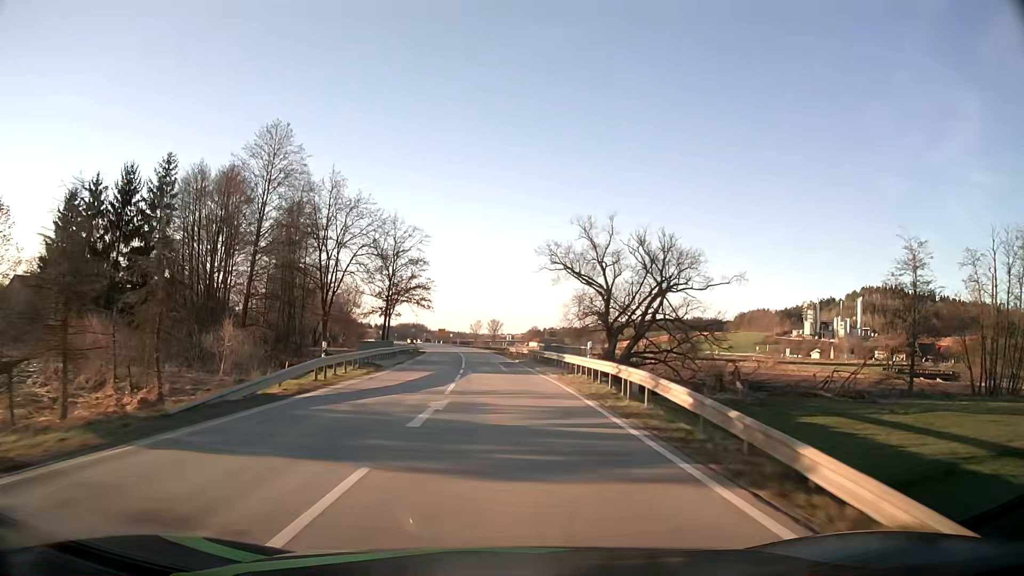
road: secondary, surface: asphalt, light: Day
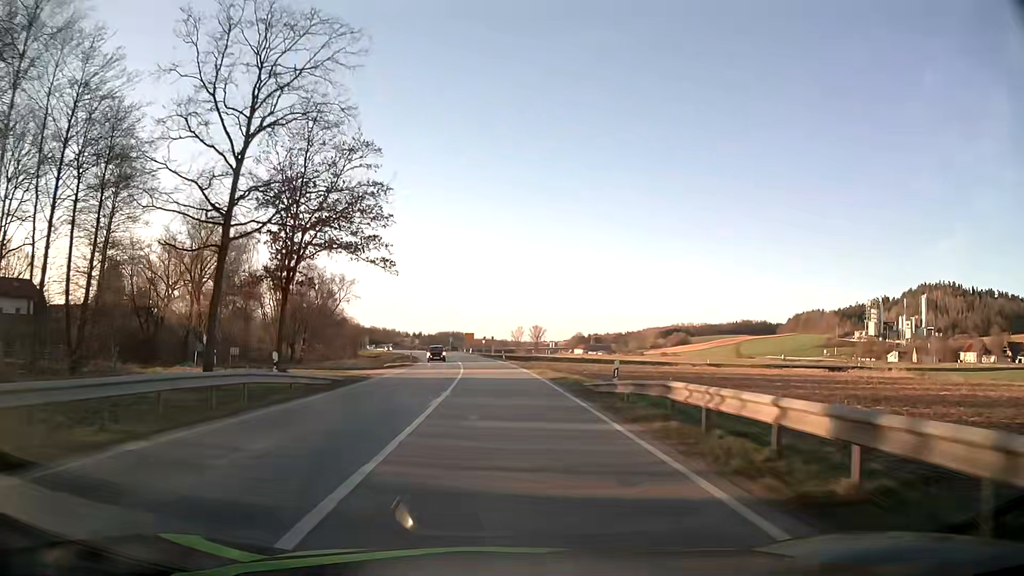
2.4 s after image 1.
(-1.6, +50.8) m; -3°
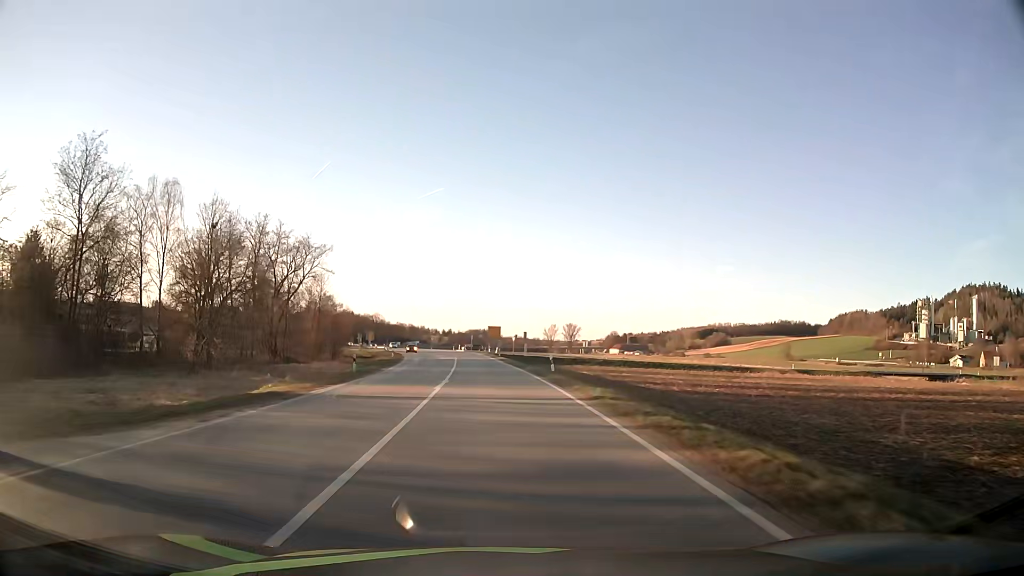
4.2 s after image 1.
(-1.0, +38.0) m; -3°
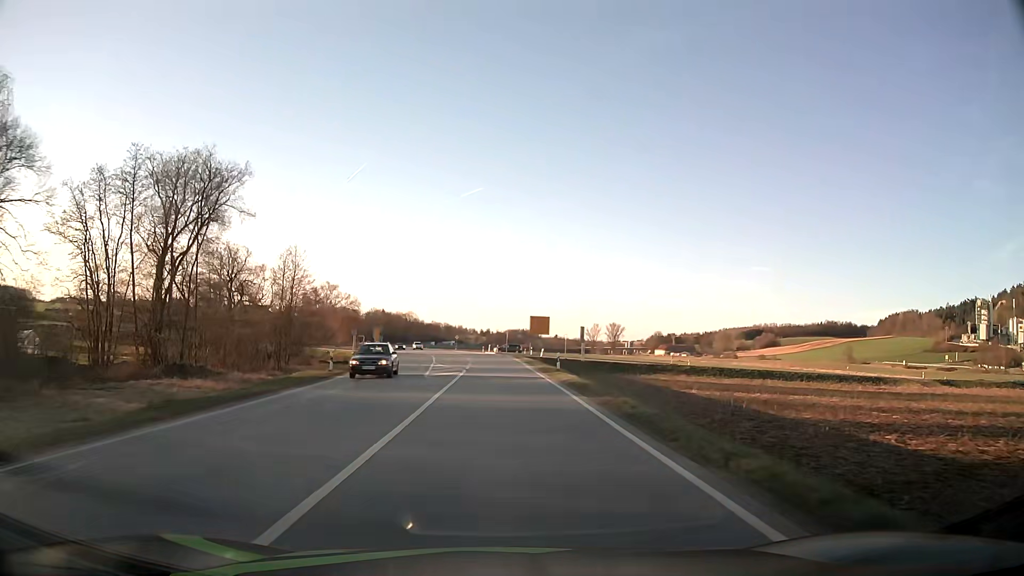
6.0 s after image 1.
(-1.1, +37.9) m; -3°
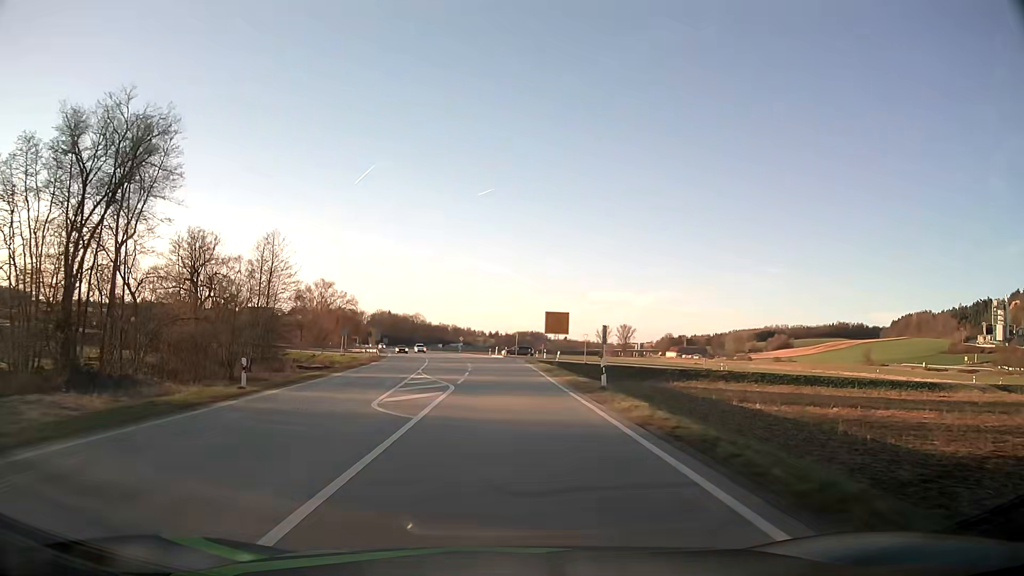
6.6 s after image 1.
(-0.1, +12.7) m; -1°
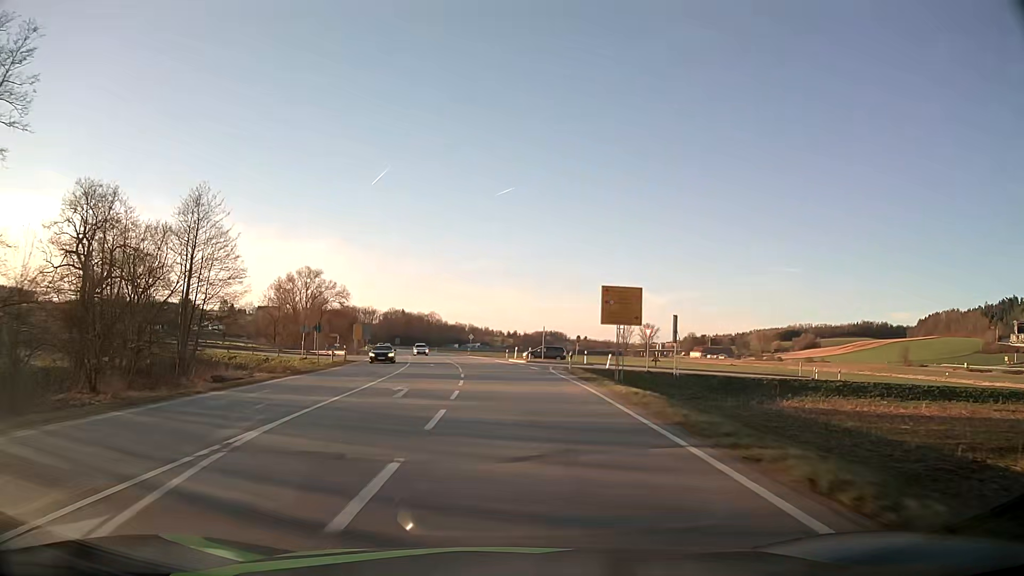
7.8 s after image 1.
(-0.3, +25.2) m; -1°
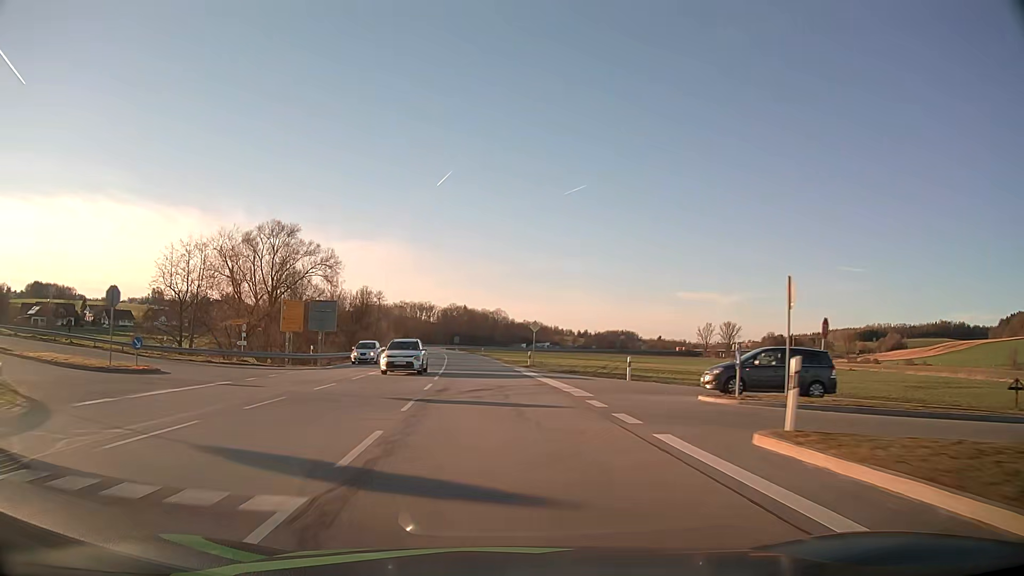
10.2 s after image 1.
(-2.0, +49.9) m; -6°
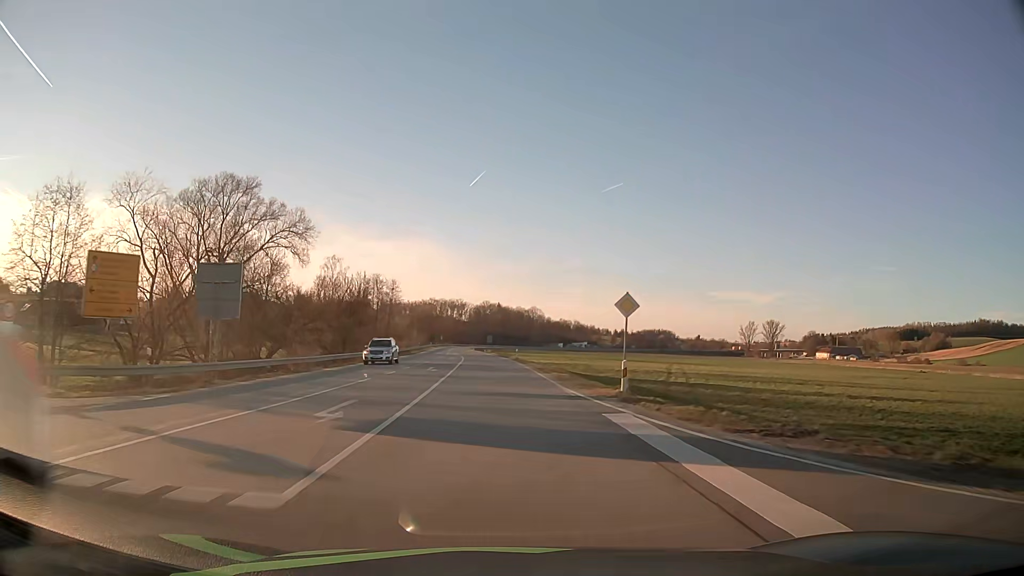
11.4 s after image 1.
(-0.7, +24.8) m; -3°
(0, +10) (0, +20) (-1, +30) (-1, +40) (-2, +50) (-2, +60) (-3, +70) (-4, +80) (-5, +90) (-5, +100) m
